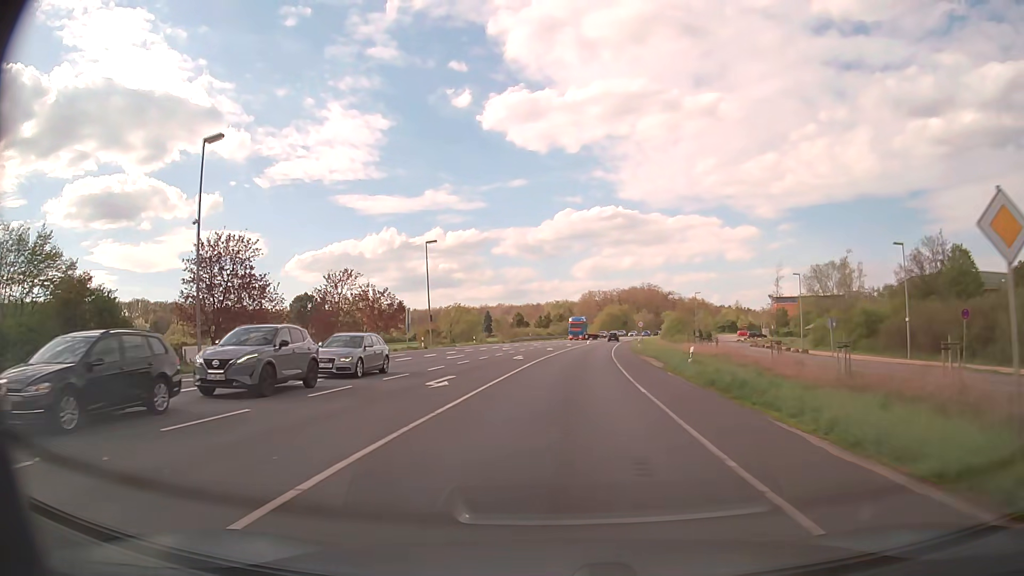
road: primary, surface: asphalt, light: Day
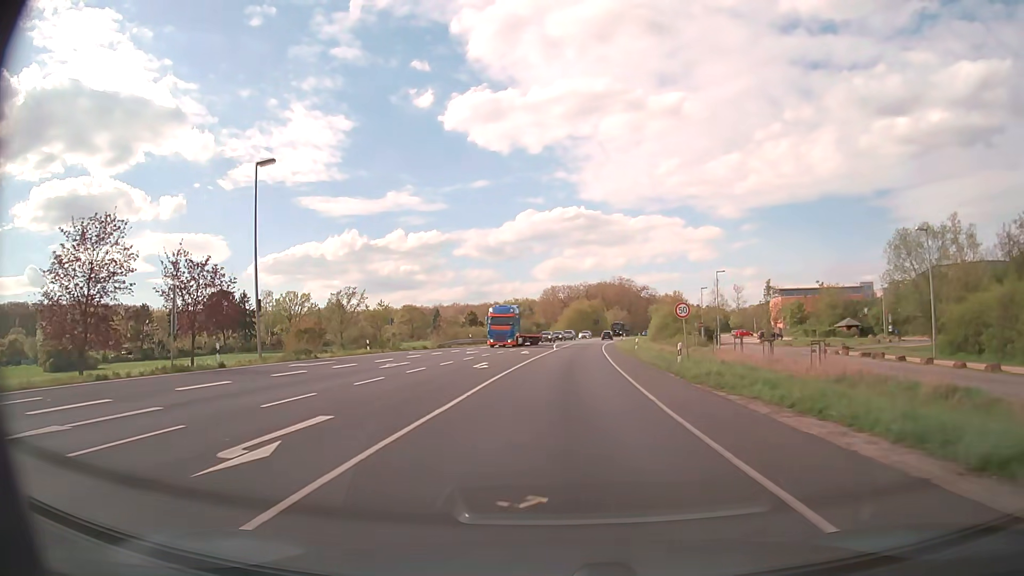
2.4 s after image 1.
(+0.9, +31.6) m; +3°
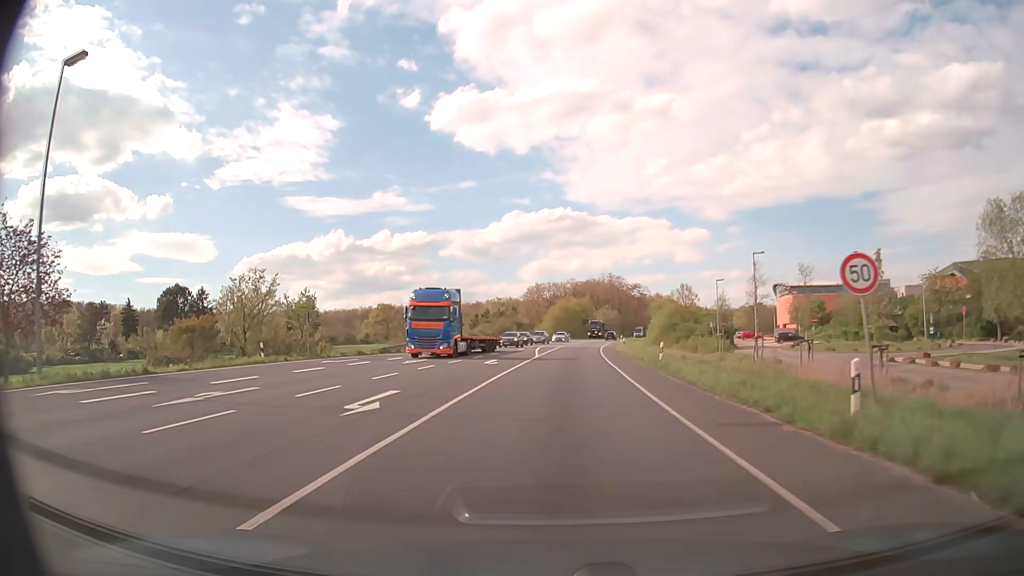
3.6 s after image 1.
(+0.2, +15.8) m; +1°
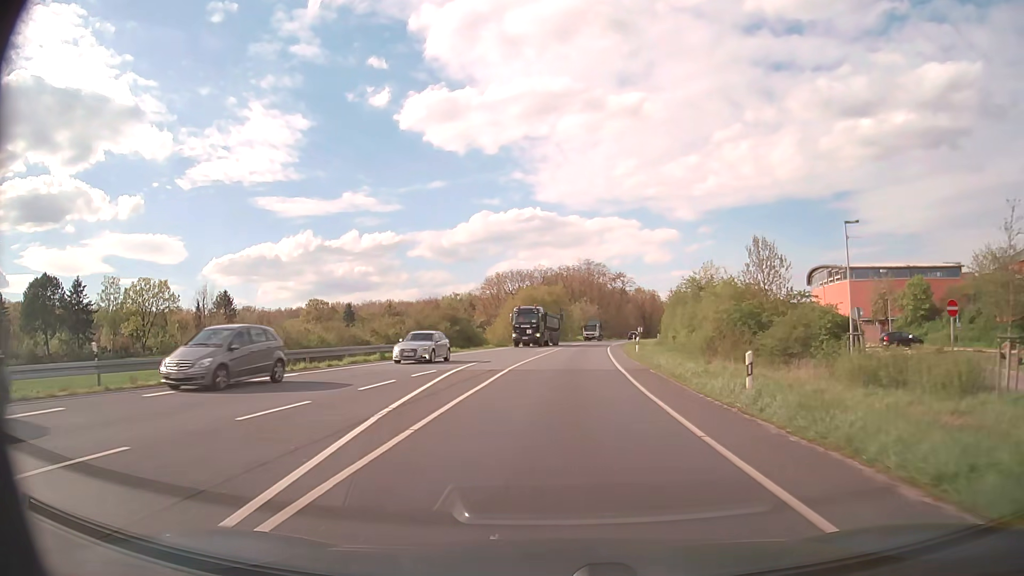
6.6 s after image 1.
(+0.9, +39.5) m; +3°
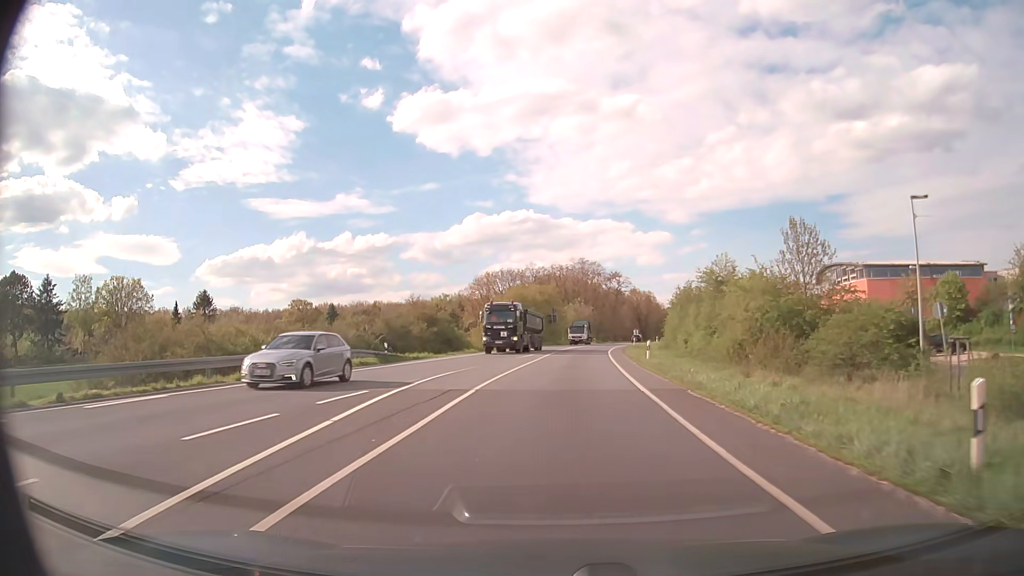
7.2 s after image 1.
(0.0, +7.9) m; +1°
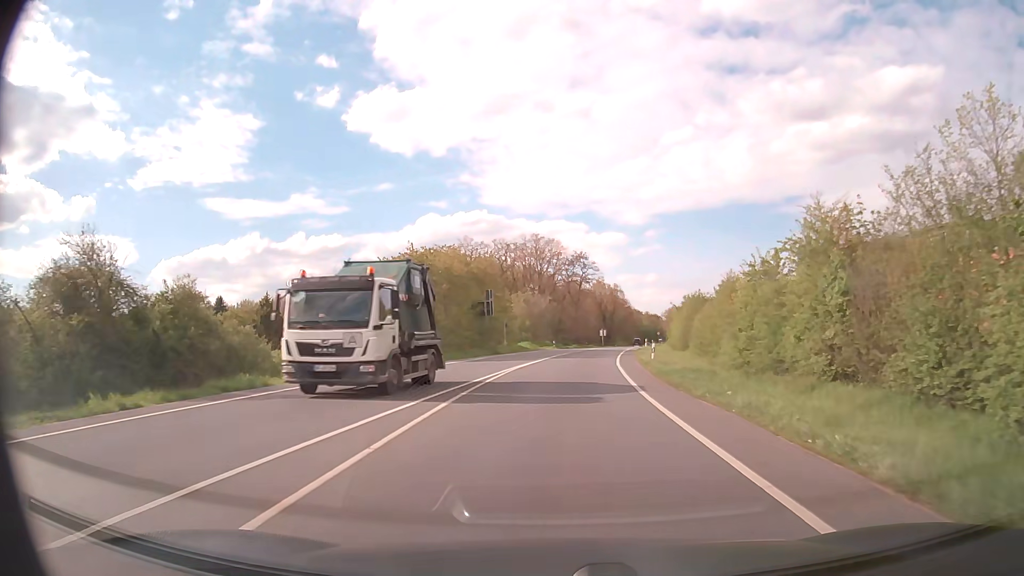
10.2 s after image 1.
(+1.2, +39.5) m; +4°
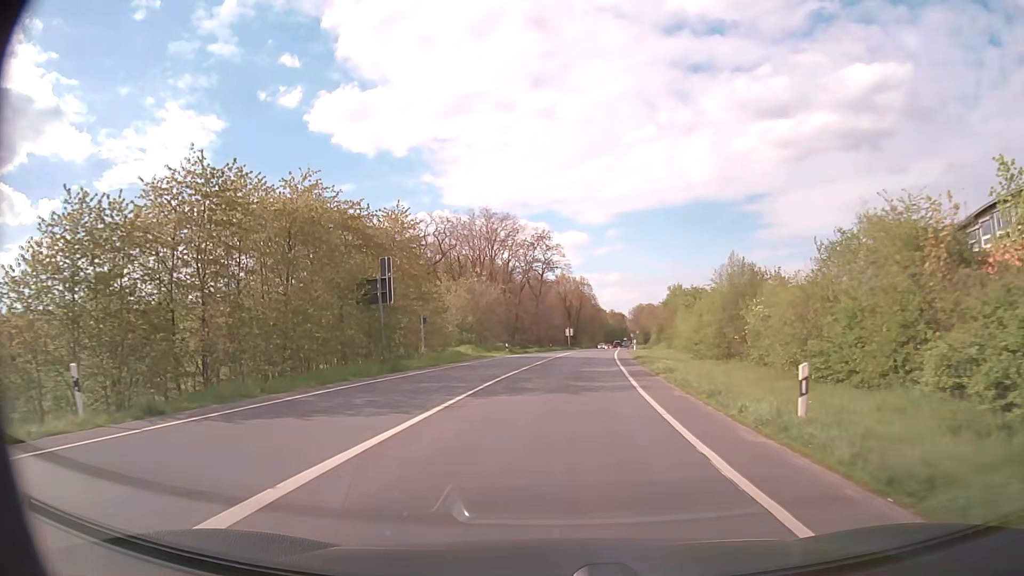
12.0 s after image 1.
(+0.7, +23.7) m; +3°
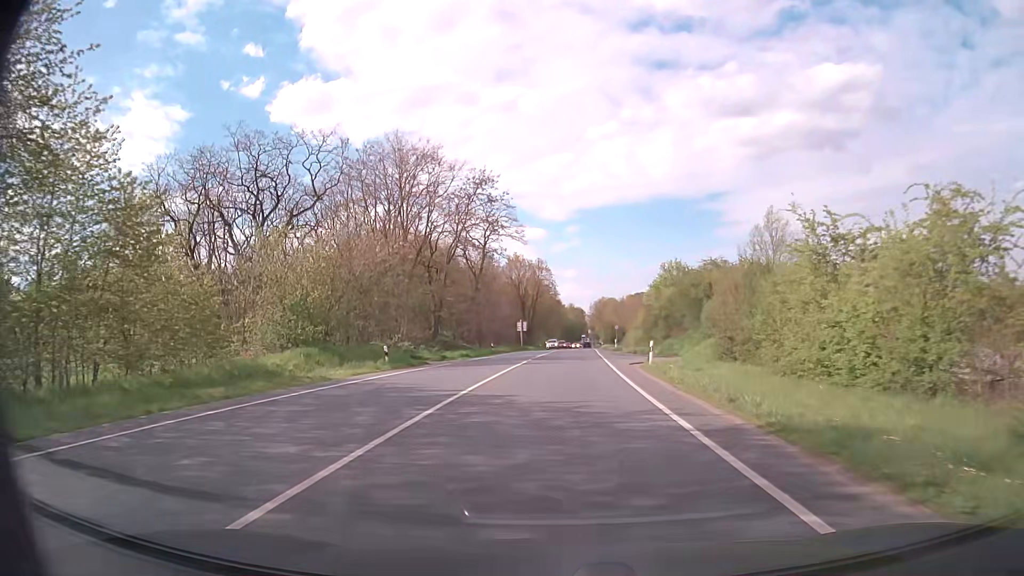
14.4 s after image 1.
(+1.1, +31.7) m; +4°
(0, +10) (0, +20) (+1, +30) (+1, +40) (+1, +50) (+2, +60) (+2, +70) (+3, +80) (+4, +90) (+4, +100) m
